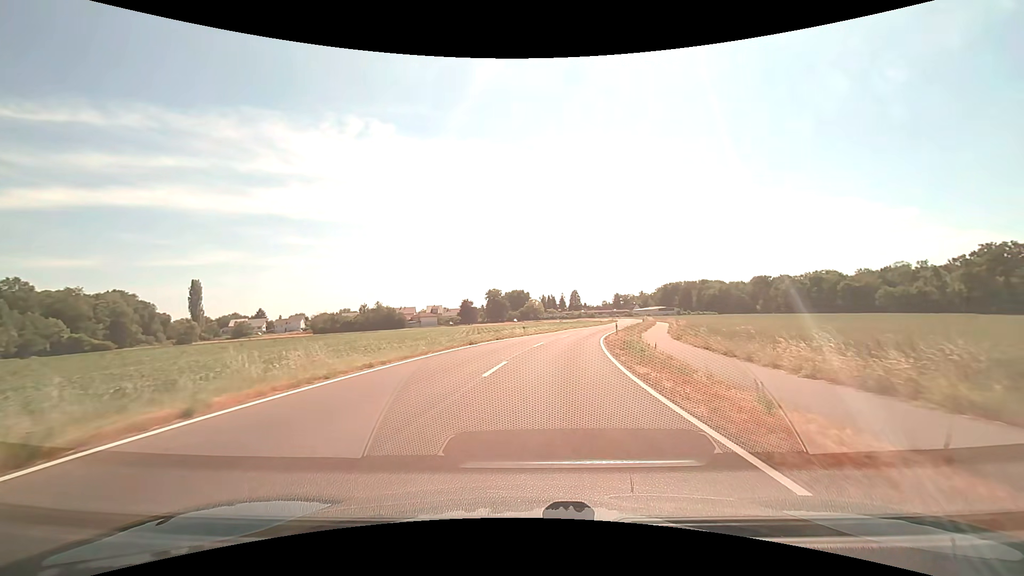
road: tertiary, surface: asphalt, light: Day
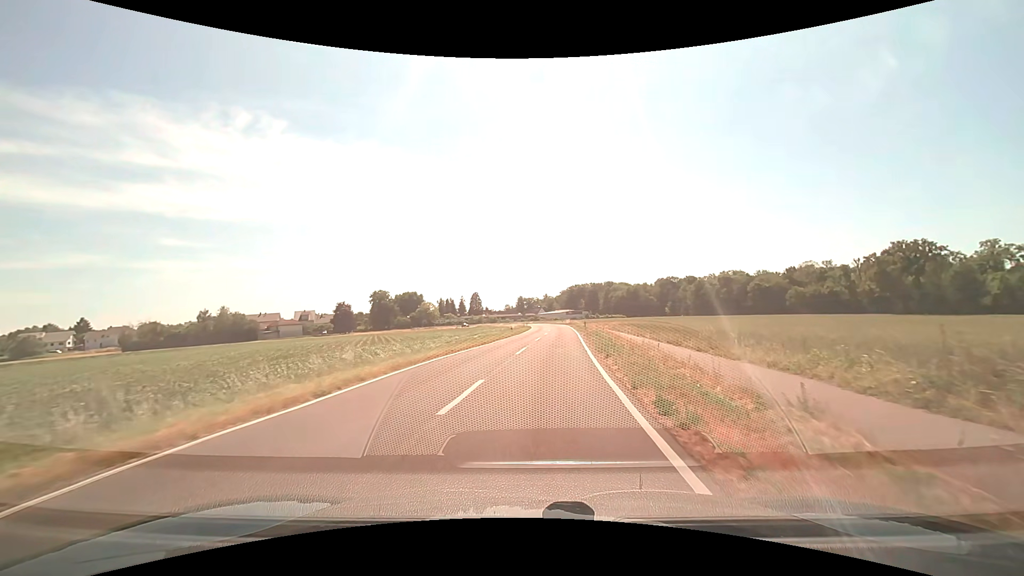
(+4.5, +39.6) m; +11°
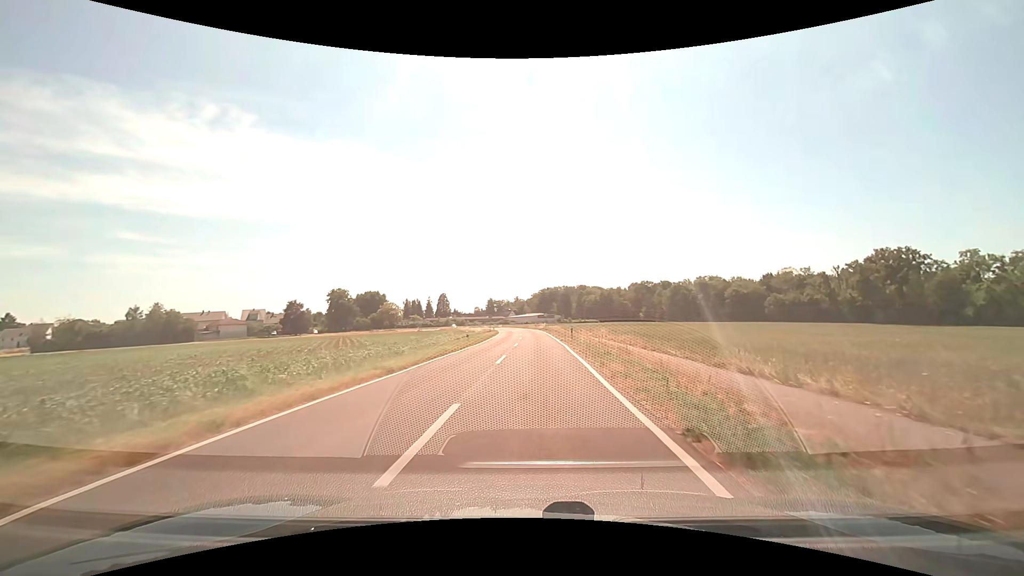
(+0.5, +14.8) m; +4°
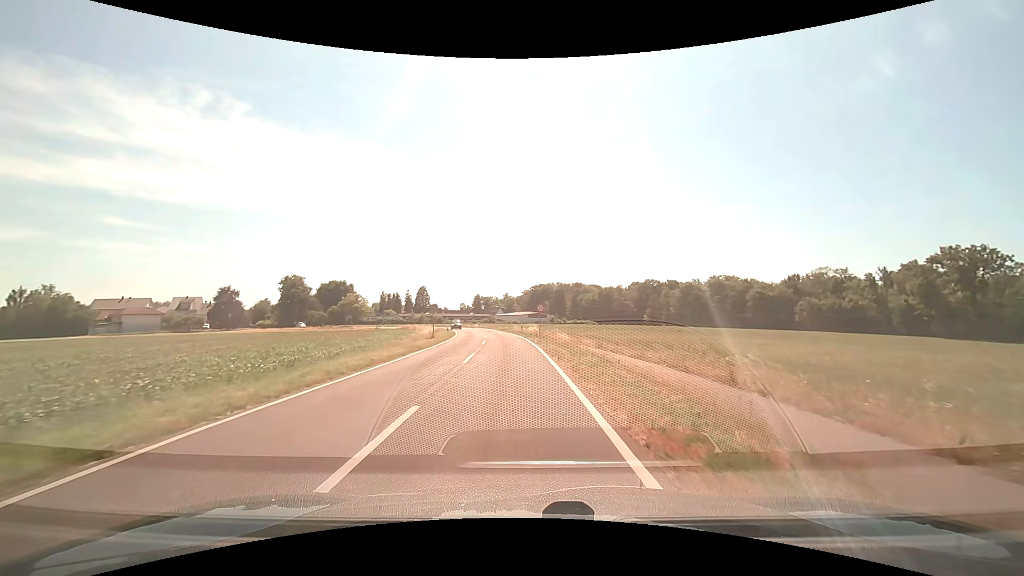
(+0.9, +36.3) m; +1°
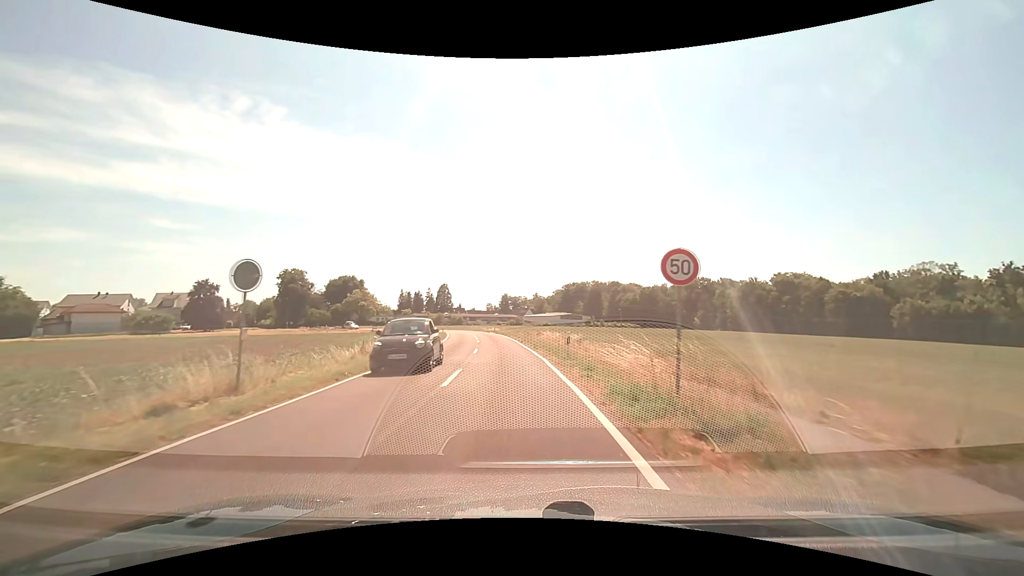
(-0.8, +29.4) m; -3°
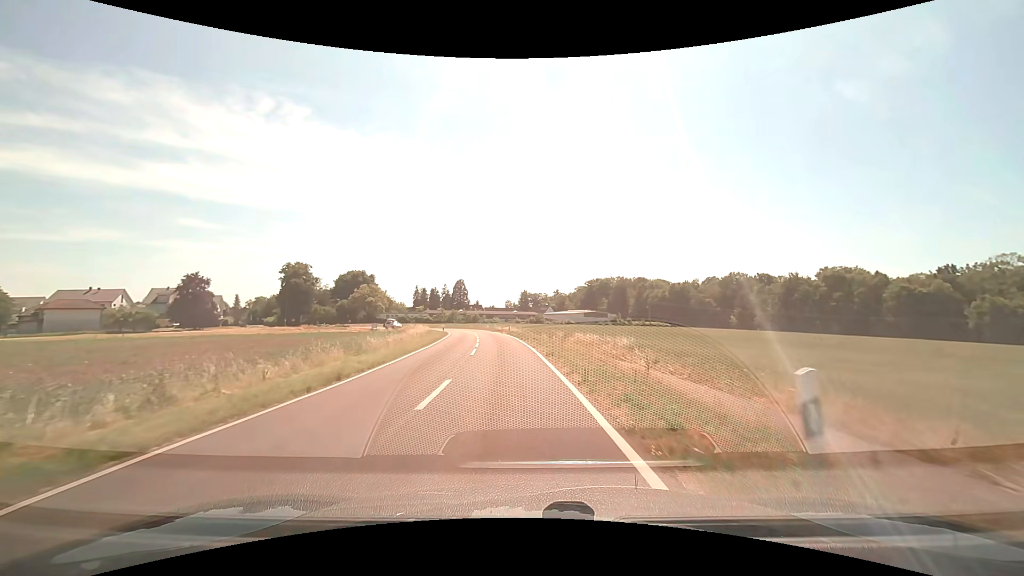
(-0.3, +14.8) m; -2°
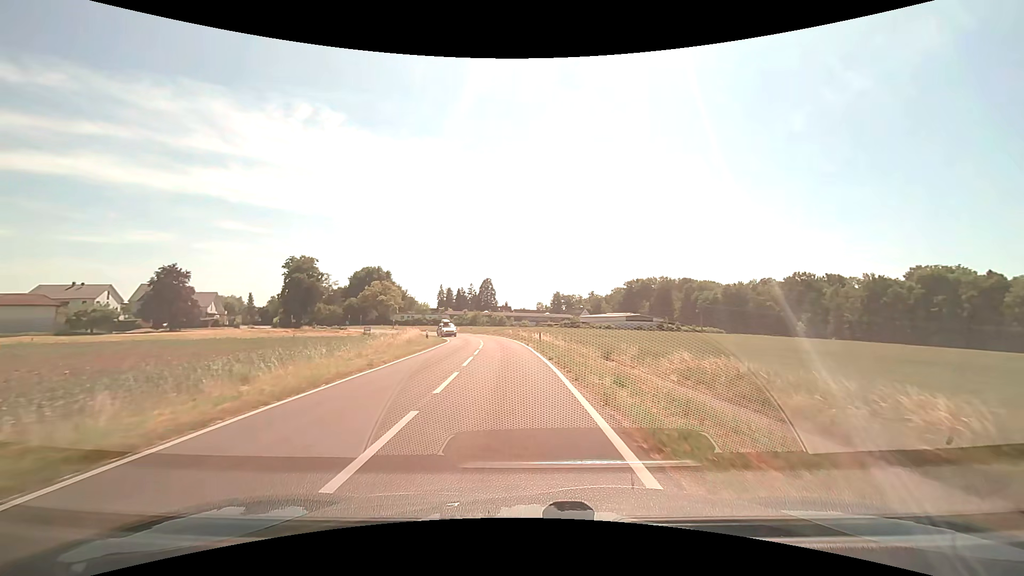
(-0.8, +22.4) m; -4°
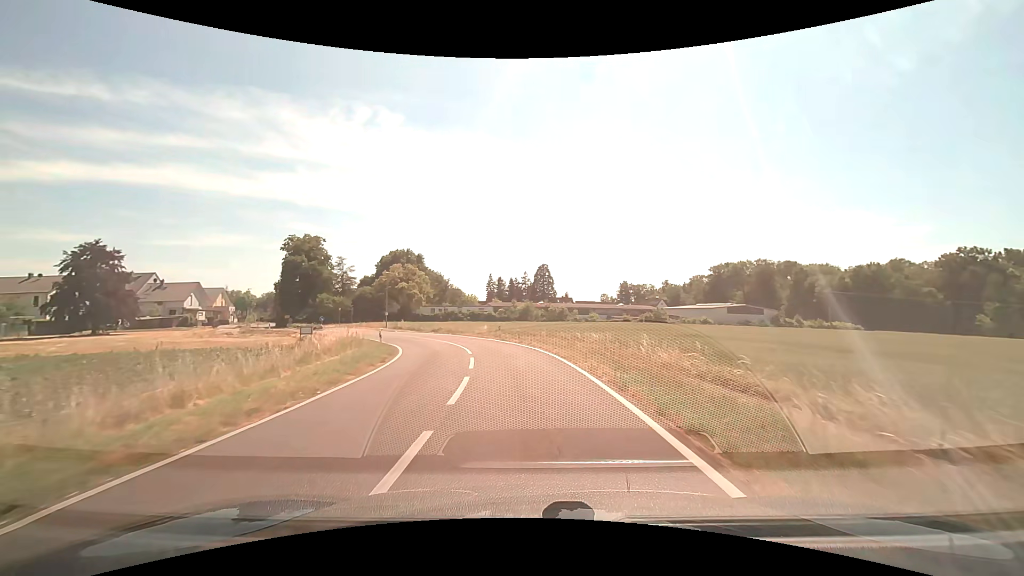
(-1.8, +37.6) m; -6°
(0, +10) (-1, +20) (-3, +30) (-6, +39) (-11, +48) (-17, +56) (-23, +64) (-28, +72) (-35, +80) (-42, +87) m
